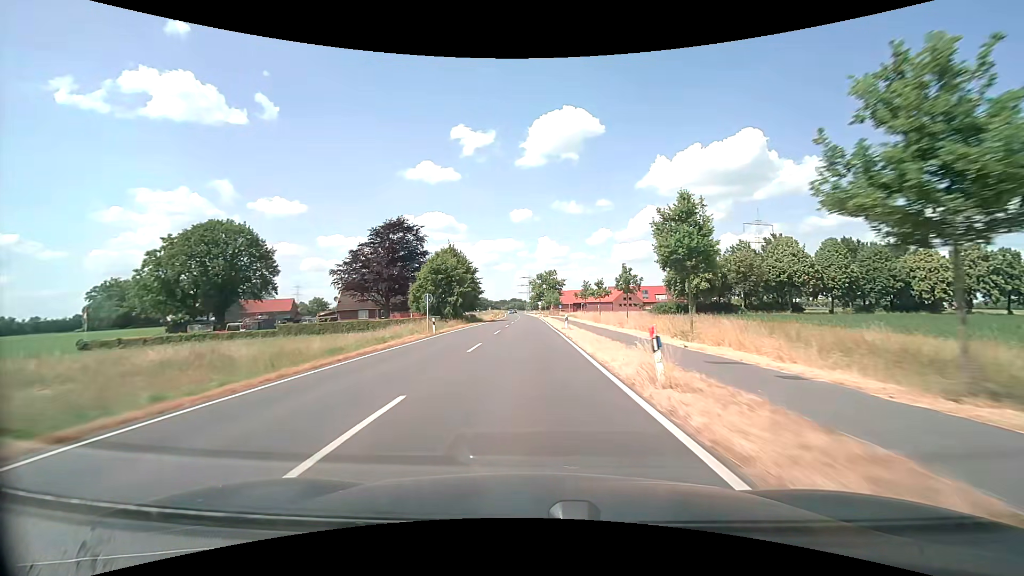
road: secondary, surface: asphalt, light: Day
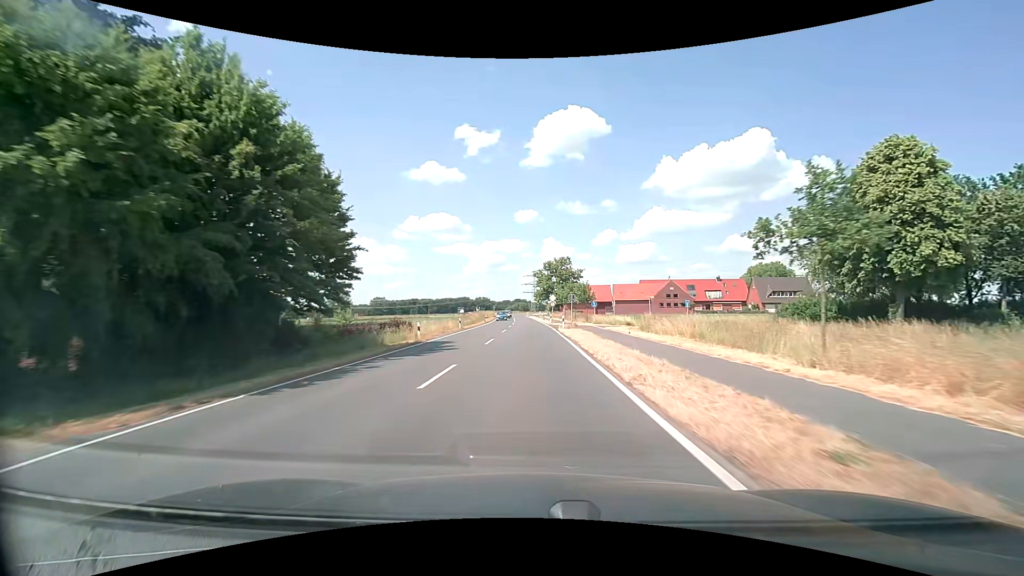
(-0.4, +54.8) m; 0°
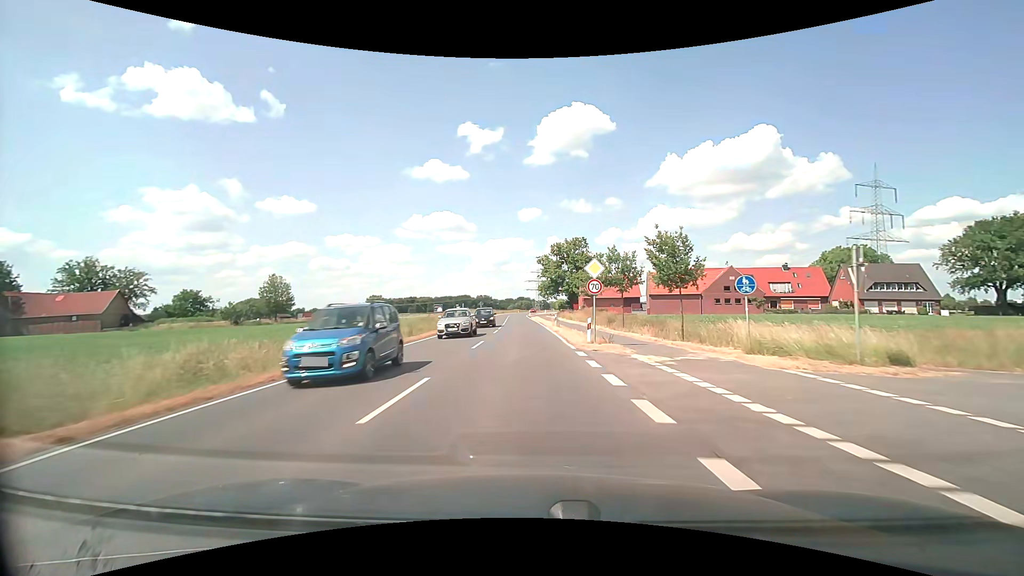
(-0.2, +38.7) m; -1°
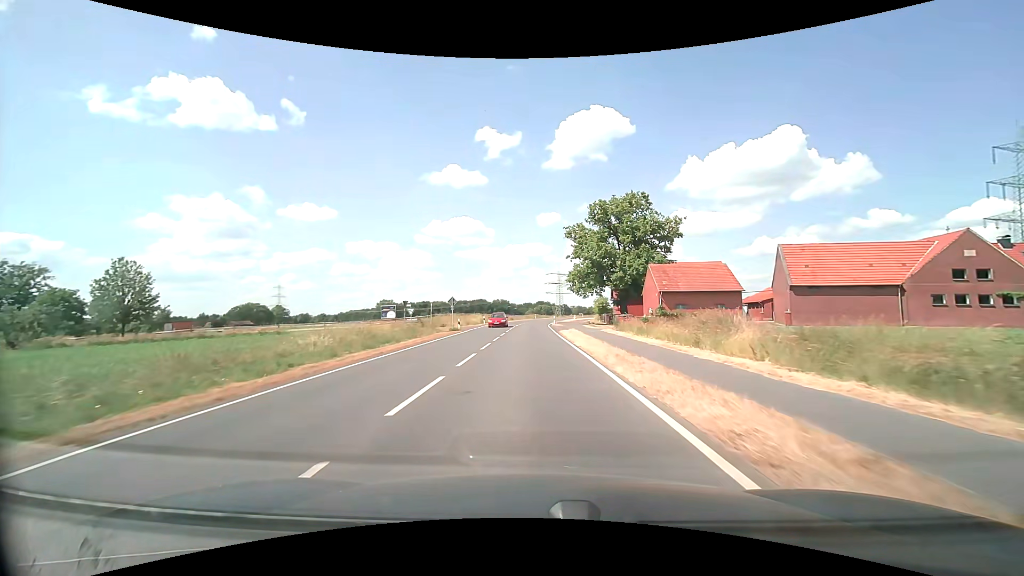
(-1.0, +47.8) m; -2°
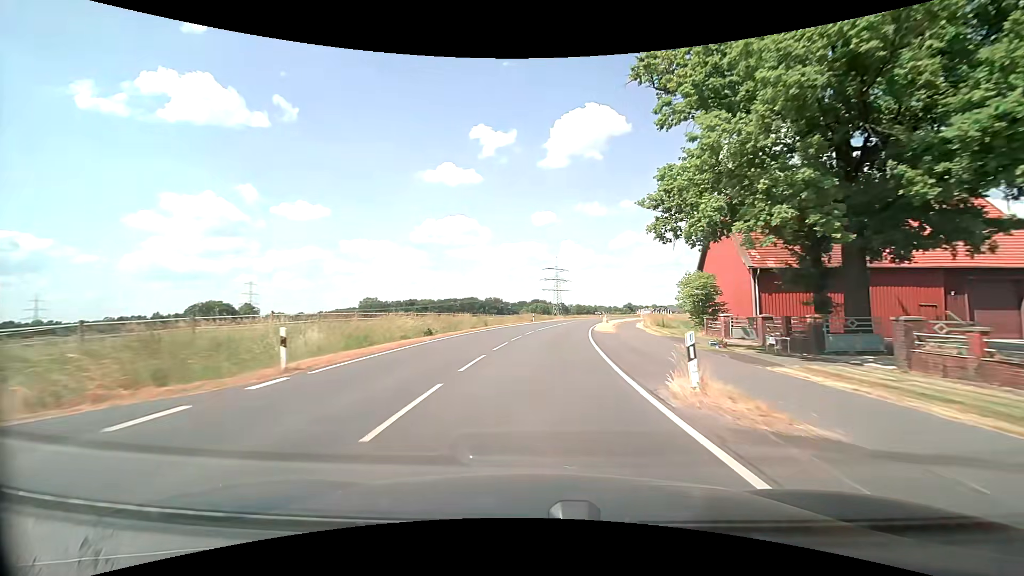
(-0.3, +49.6) m; 0°
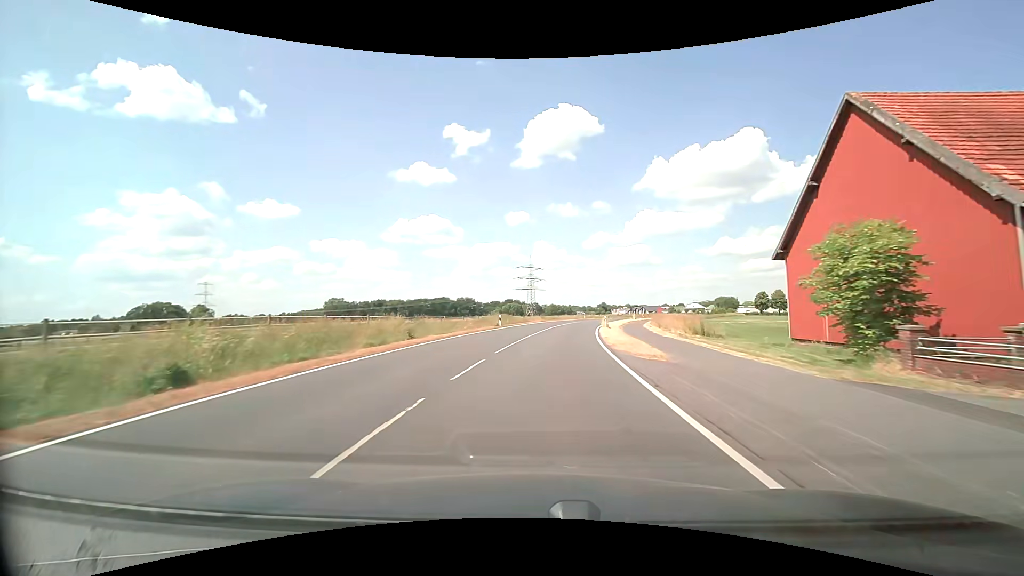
(+0.5, +19.5) m; +3°
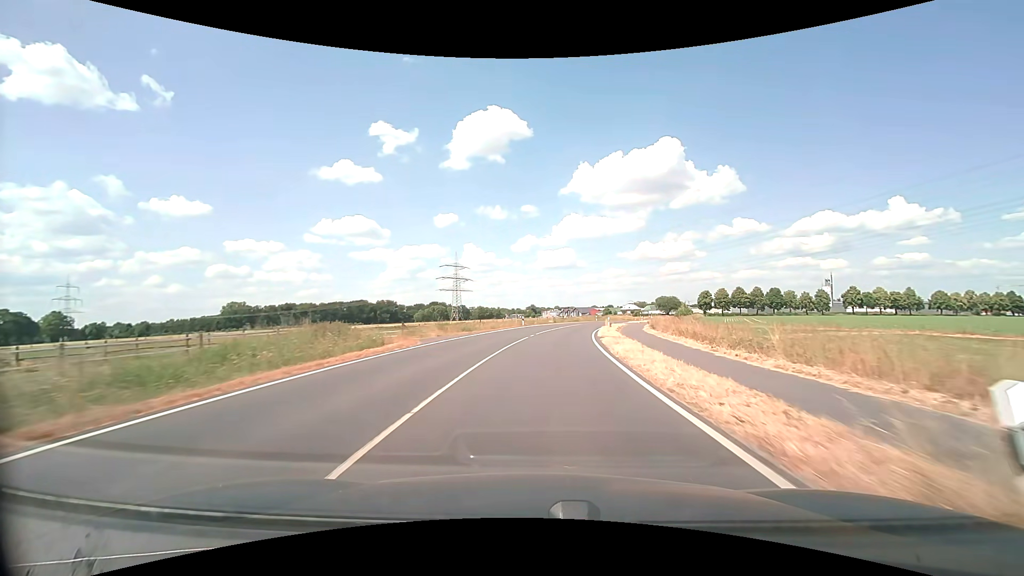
(+2.5, +38.5) m; +8°
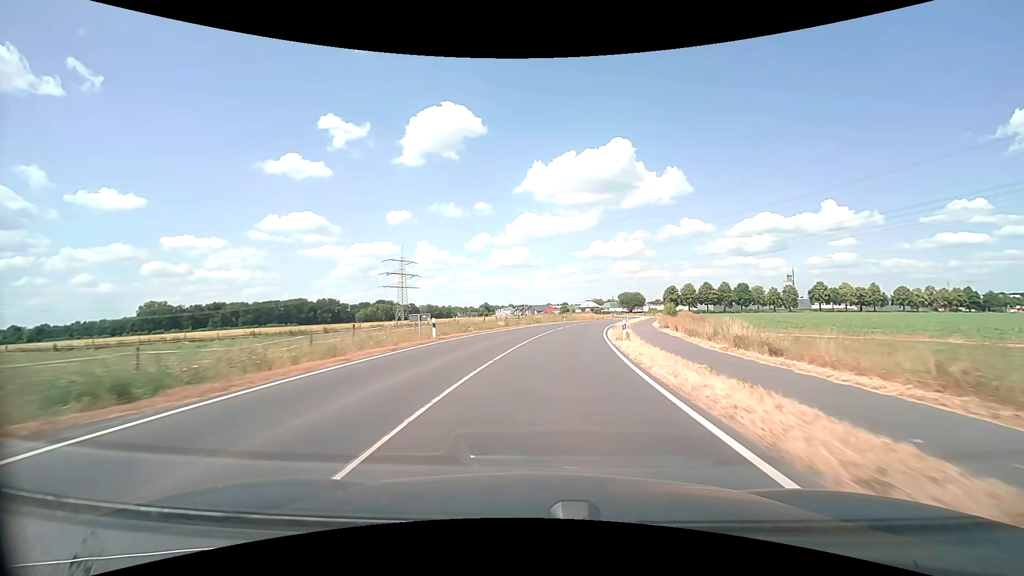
(+1.3, +28.8) m; +5°
(0, +10) (+1, +20) (+2, +30) (+3, +40) (+5, +50) (+7, +59) (+9, +69) (+12, +79) (+15, +88) (+17, +98) m
